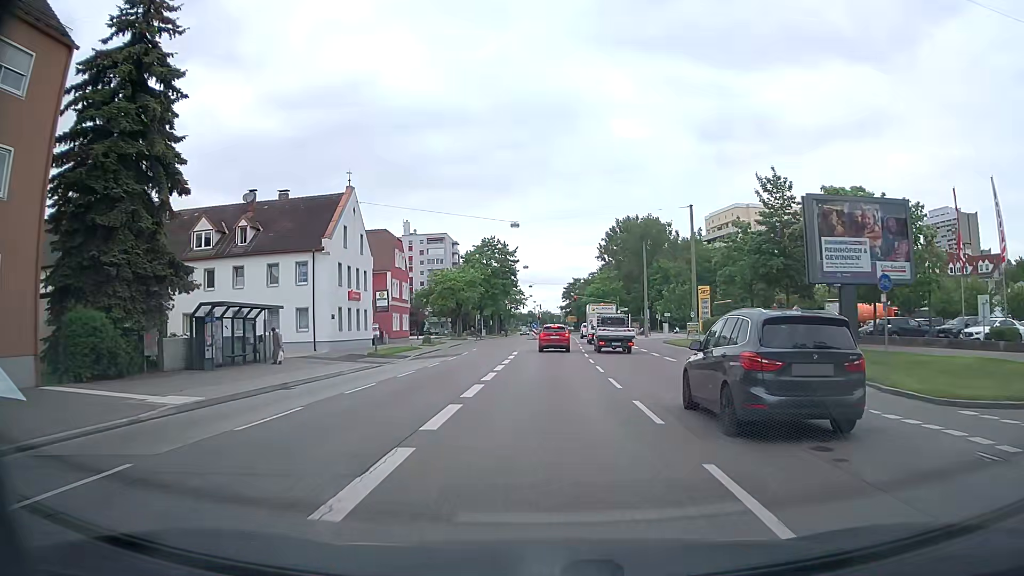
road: tertiary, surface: asphalt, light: Day
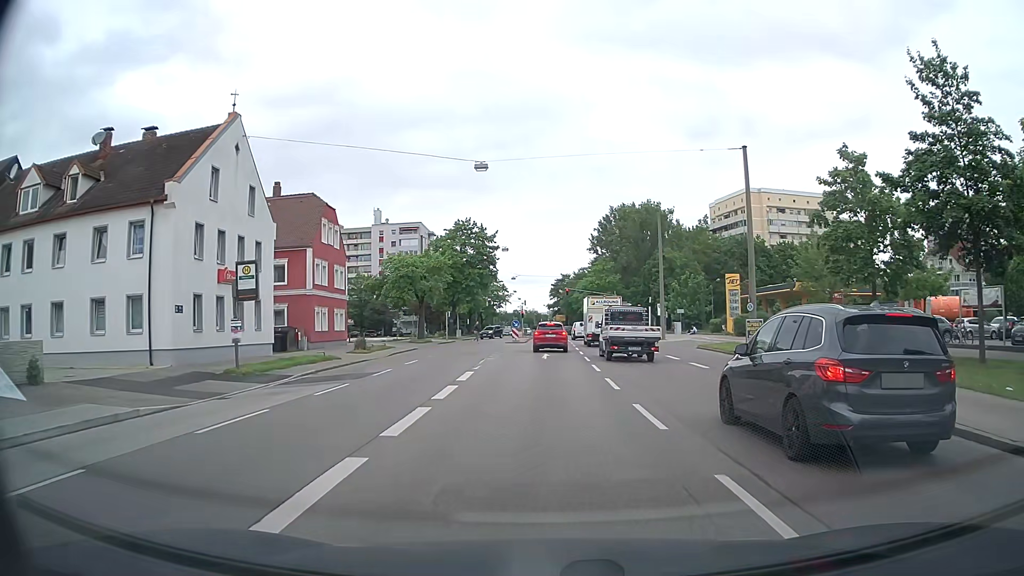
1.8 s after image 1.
(+0.2, +18.4) m; +1°
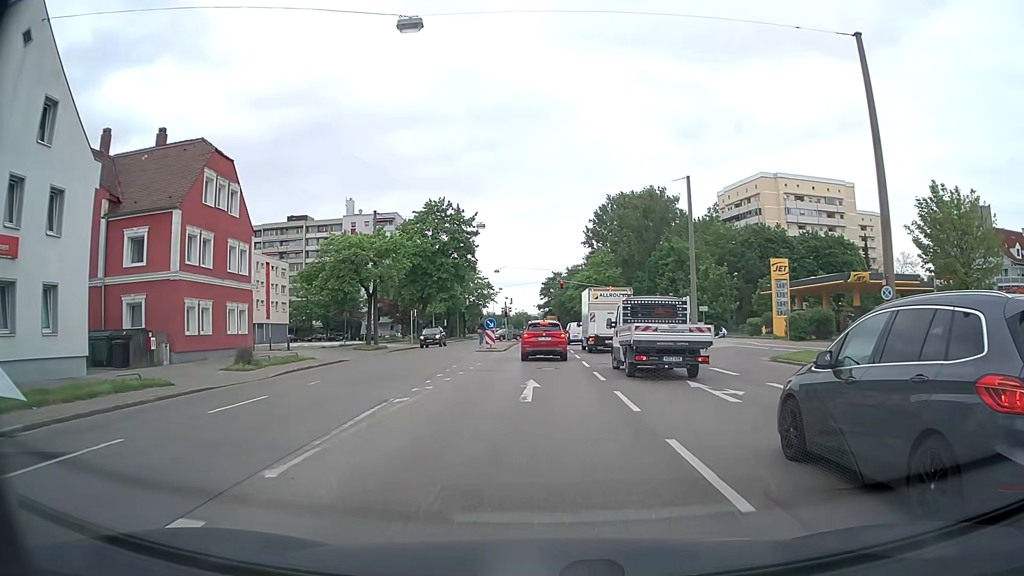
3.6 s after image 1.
(+0.1, +16.0) m; +1°
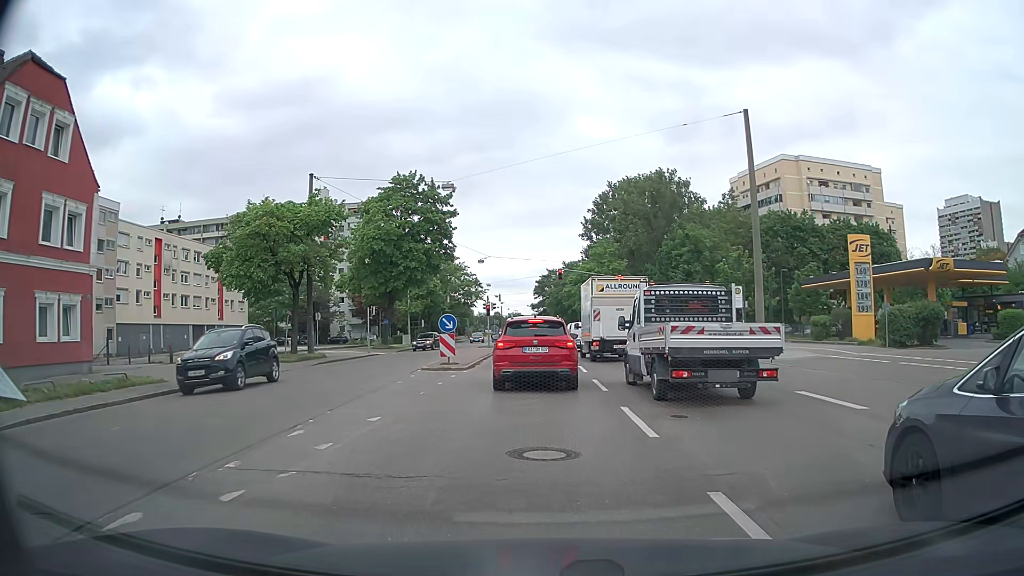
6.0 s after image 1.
(+0.1, +14.0) m; 0°
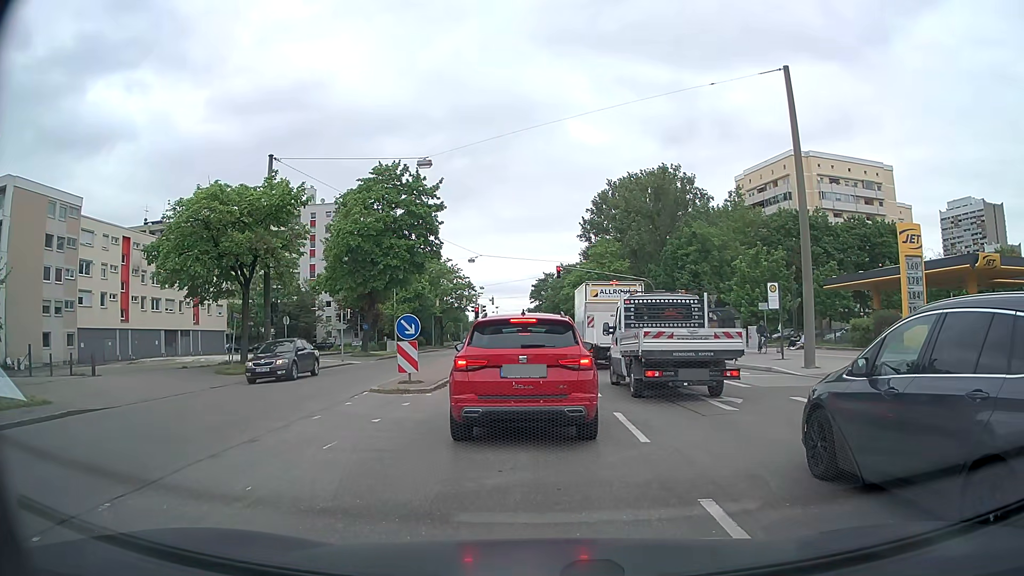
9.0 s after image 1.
(0.0, +5.7) m; 0°
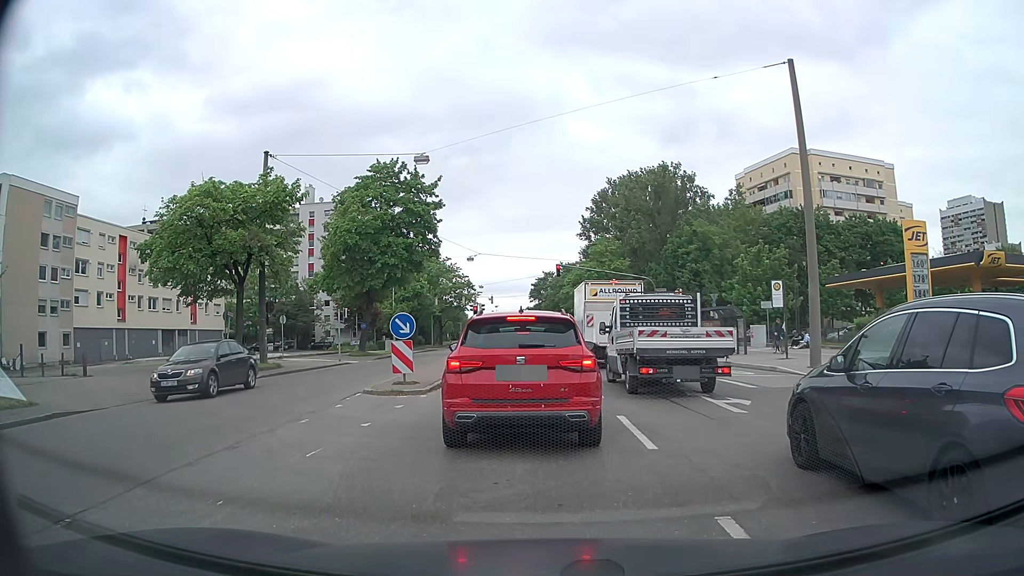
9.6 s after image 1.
(0.0, +0.5) m; 0°
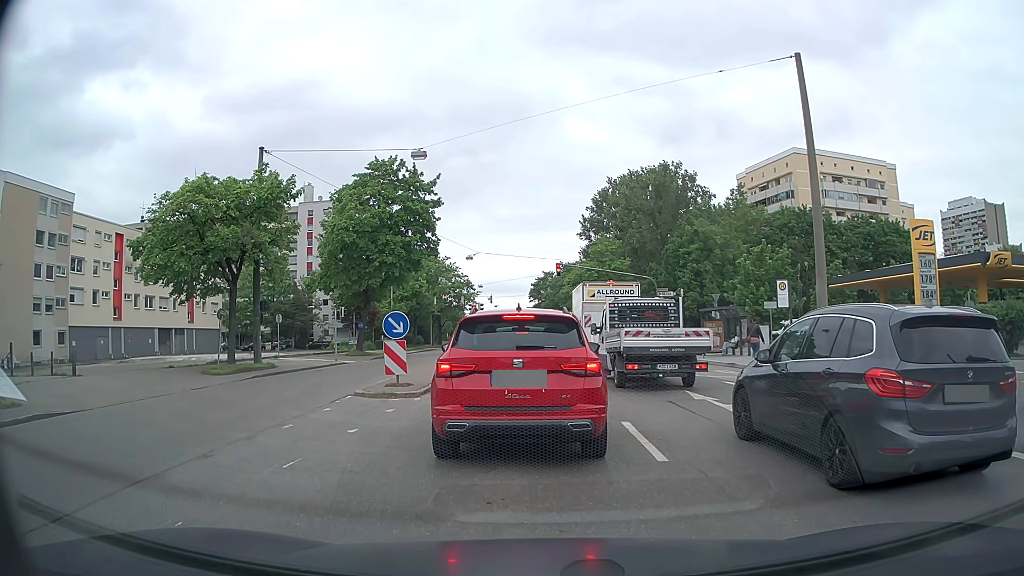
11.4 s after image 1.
(0.0, +0.7) m; 0°
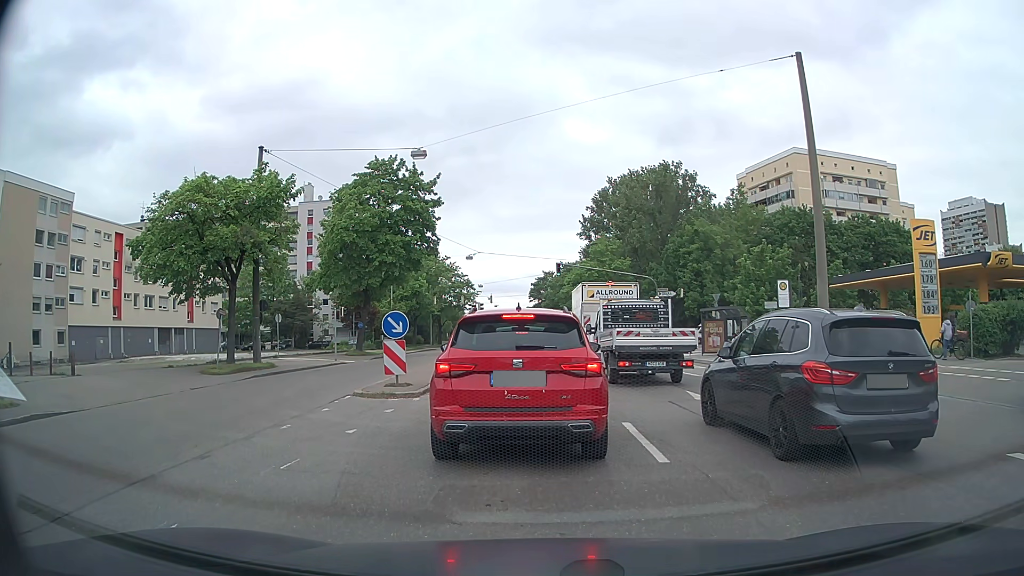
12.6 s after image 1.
(0.0, +0.1) m; 0°
(0, +10) (0, +20) (0, +30) (0, +40) (0, +50) (0, +60) (+1, +70) (+1, +80) (+1, +90) (+1, +100) m
